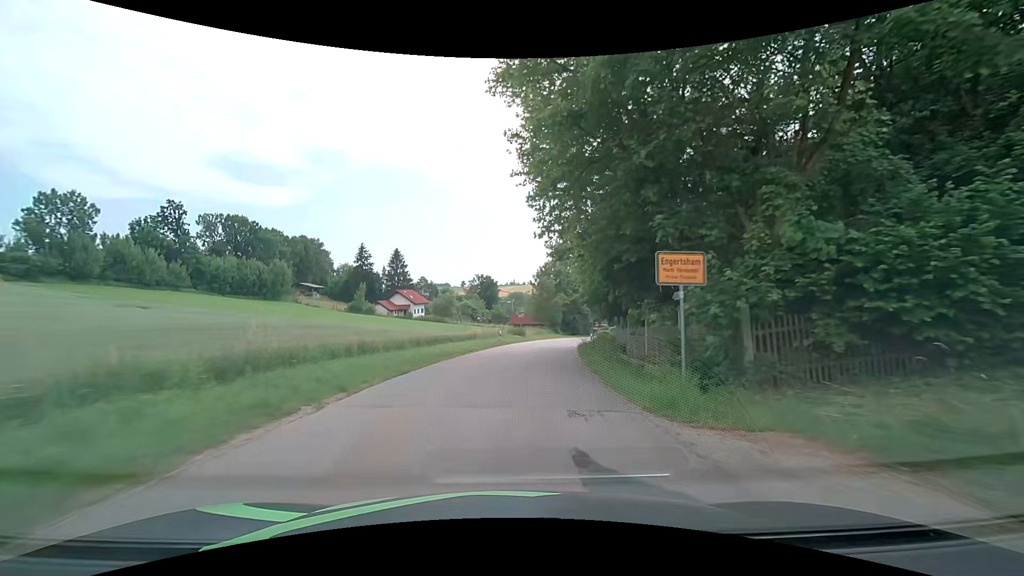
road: tertiary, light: Day
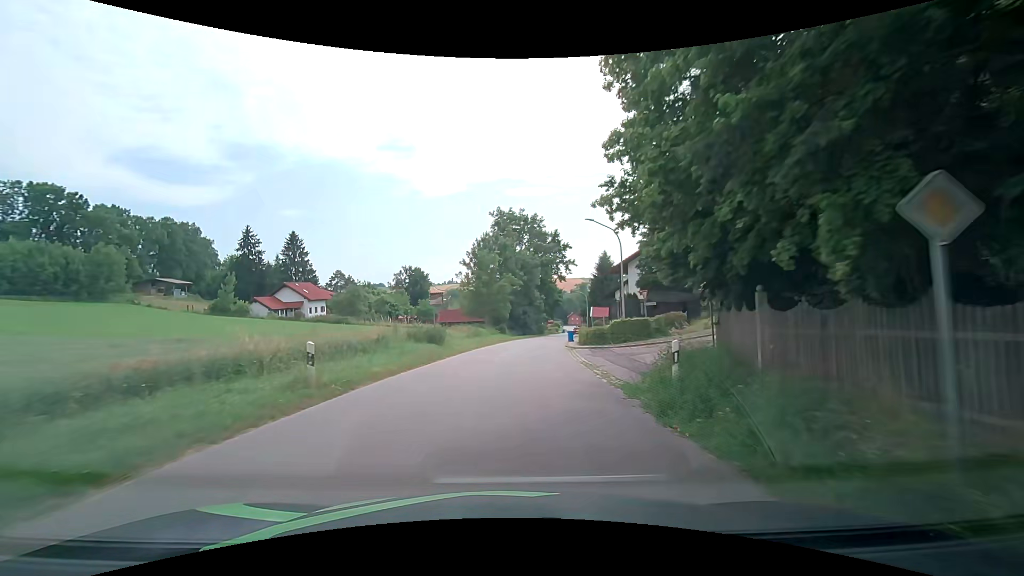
(+1.9, +29.9) m; +7°
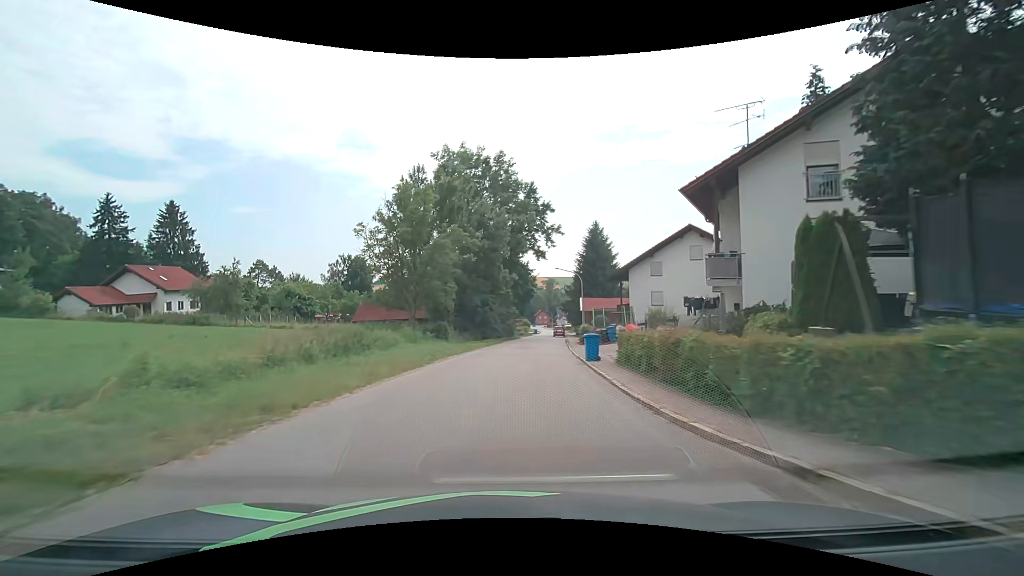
(+1.2, +29.0) m; +4°
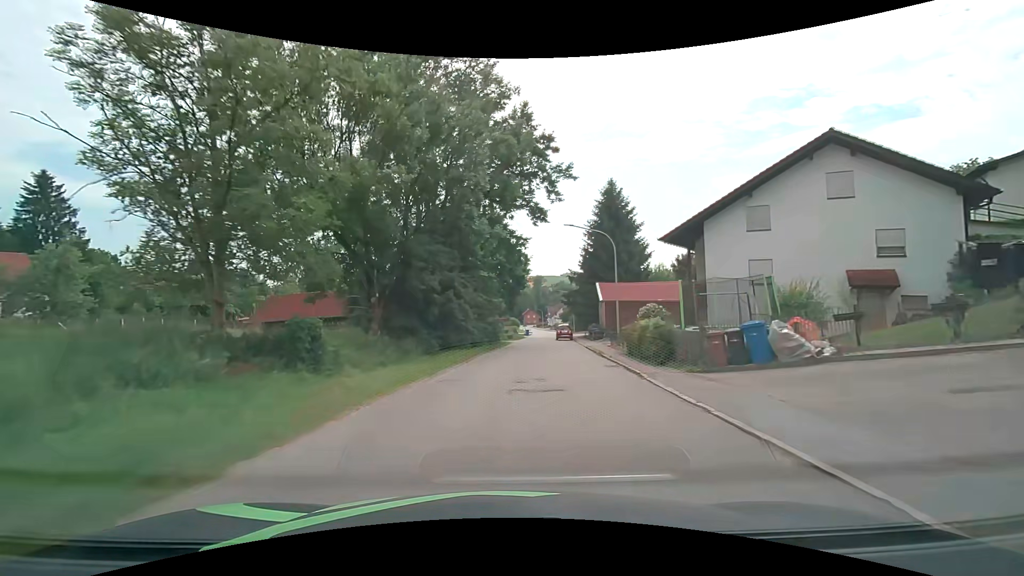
(+0.3, +21.4) m; +2°
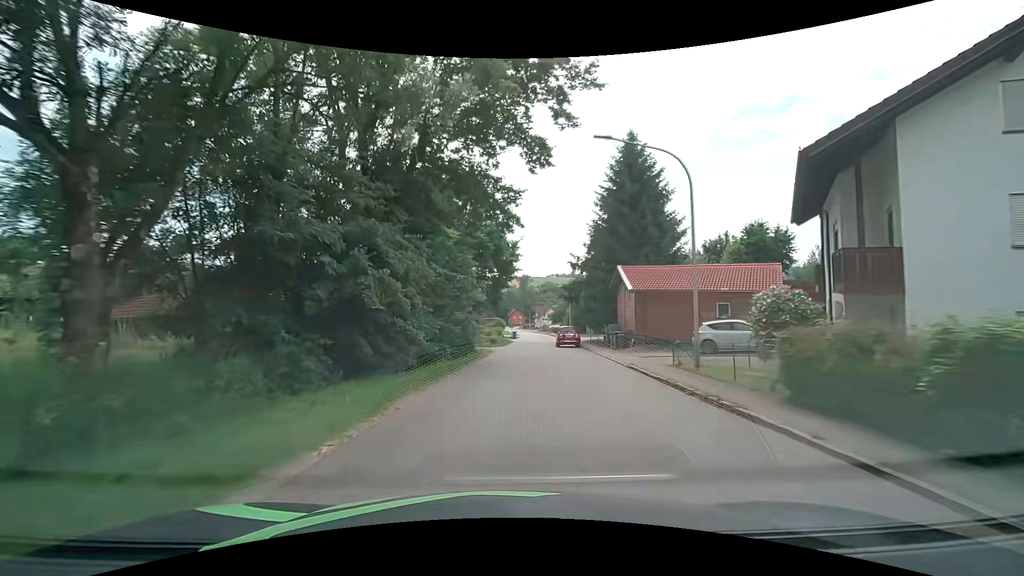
(+0.2, +14.3) m; +1°
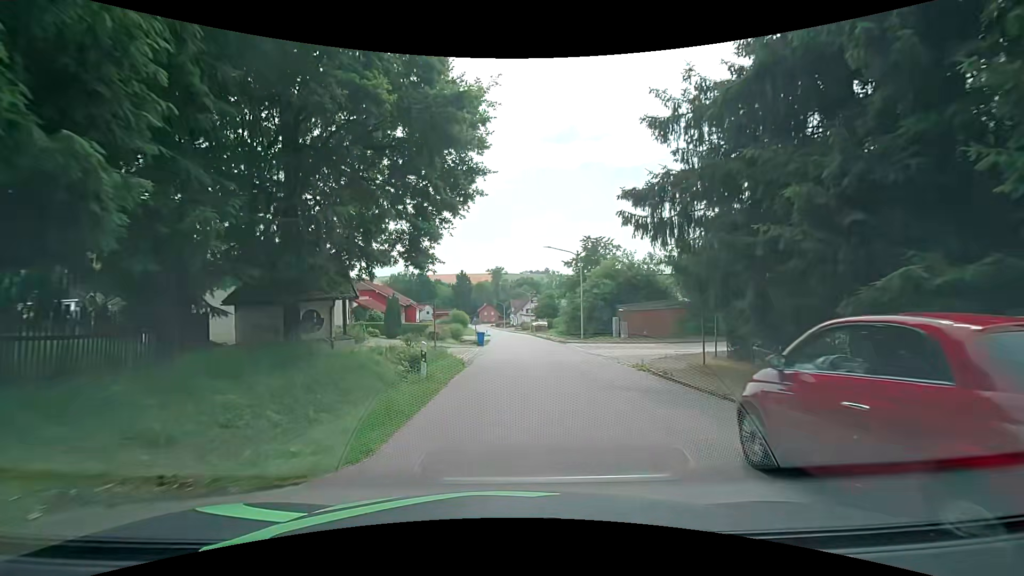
(+1.0, +31.9) m; +3°
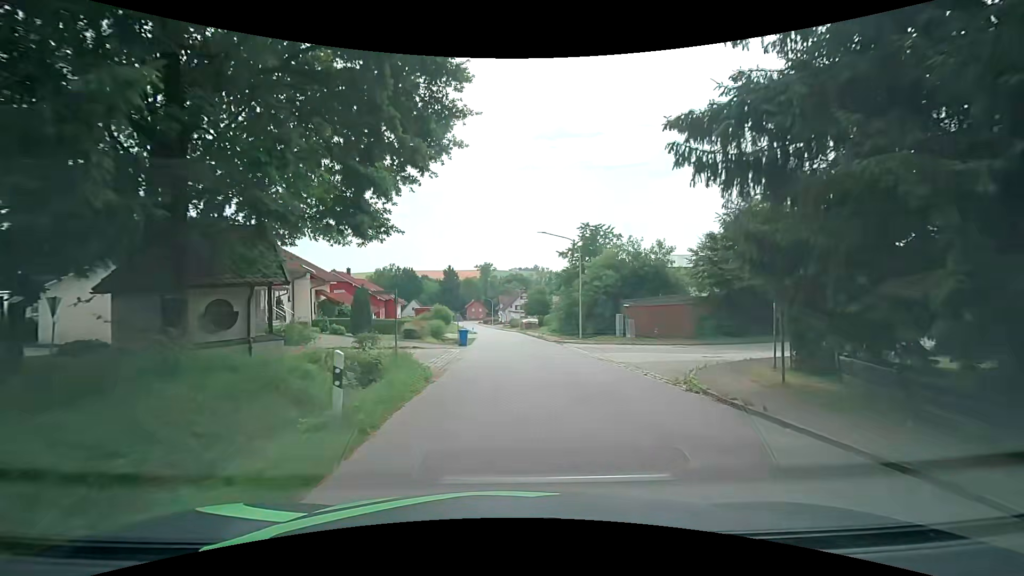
(+0.1, +5.1) m; +1°
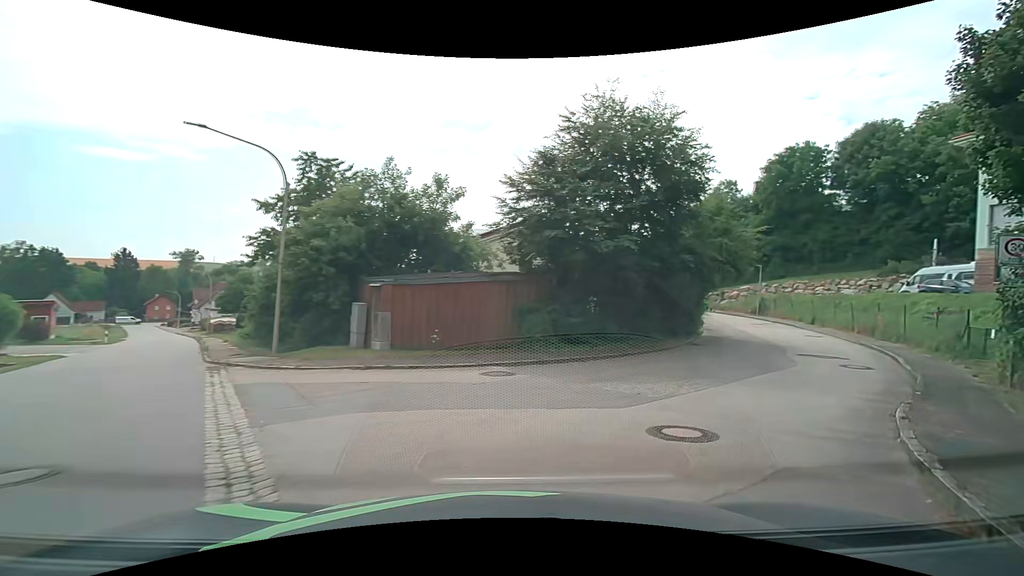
(+2.7, +15.7) m; +26°
(+4, +9) (+10, +17) (+15, +25) (+19, +35) (+21, +44) (+21, +54) (+20, +64) (+19, +74) (+18, +84) (+18, +94) m
